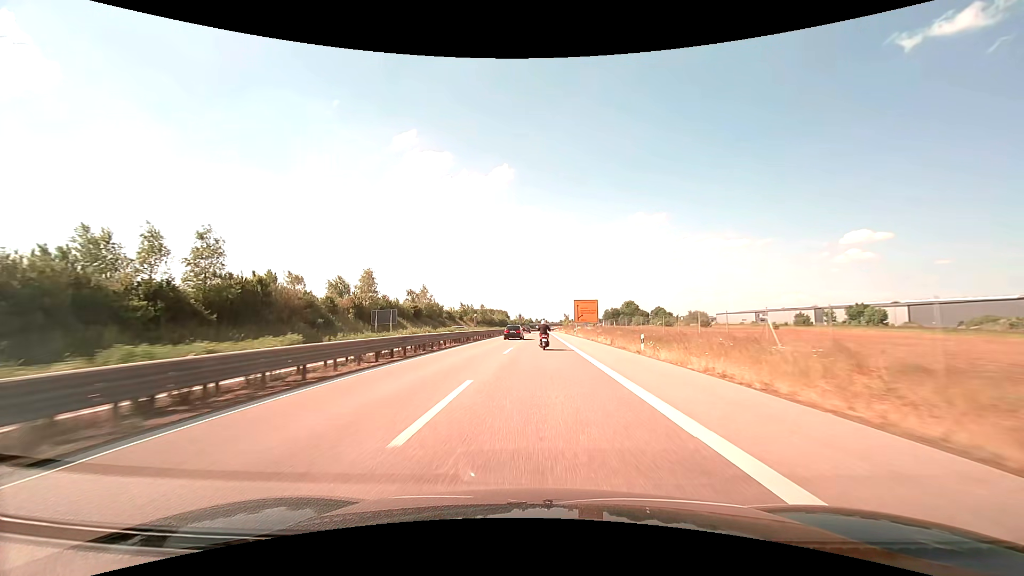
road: trunk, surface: asphalt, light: Day
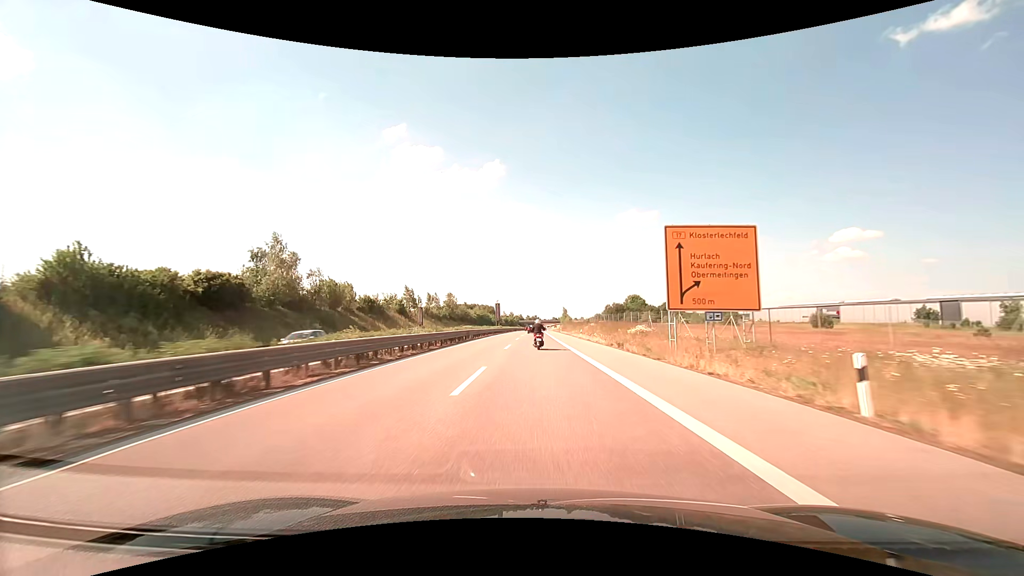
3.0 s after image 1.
(+0.1, +67.7) m; +1°
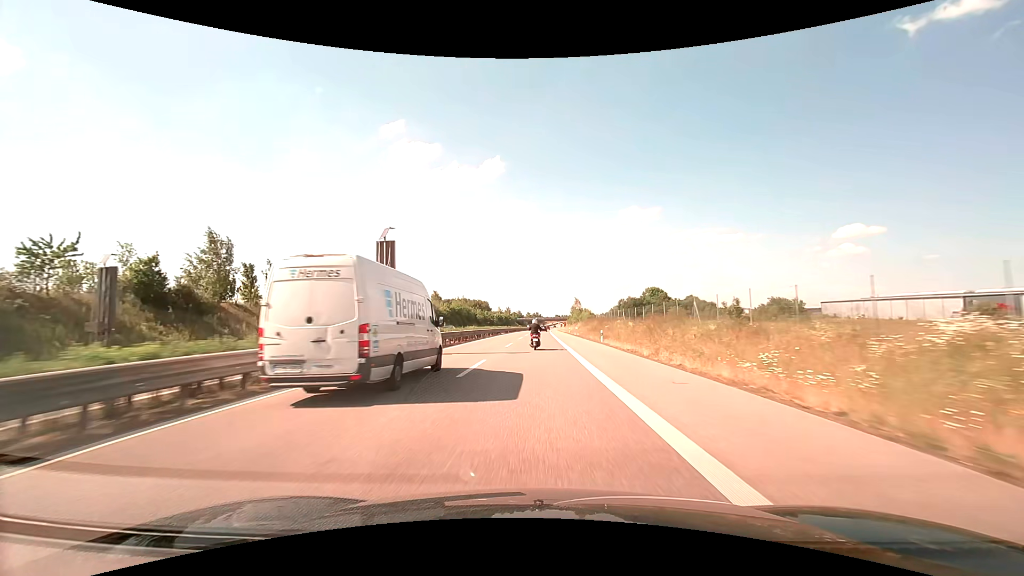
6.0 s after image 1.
(+0.2, +68.2) m; 0°
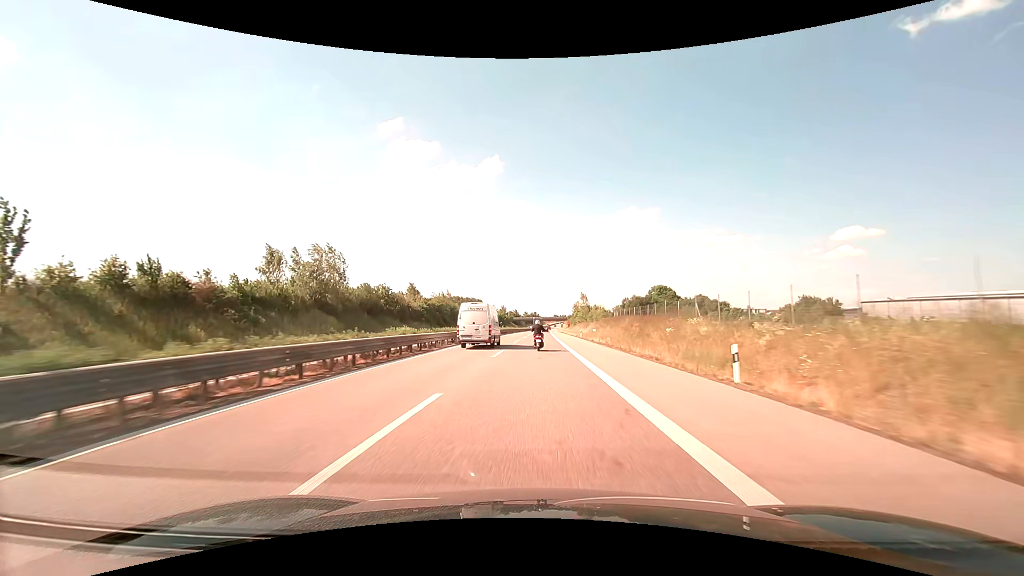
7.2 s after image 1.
(0.0, +27.5) m; 0°
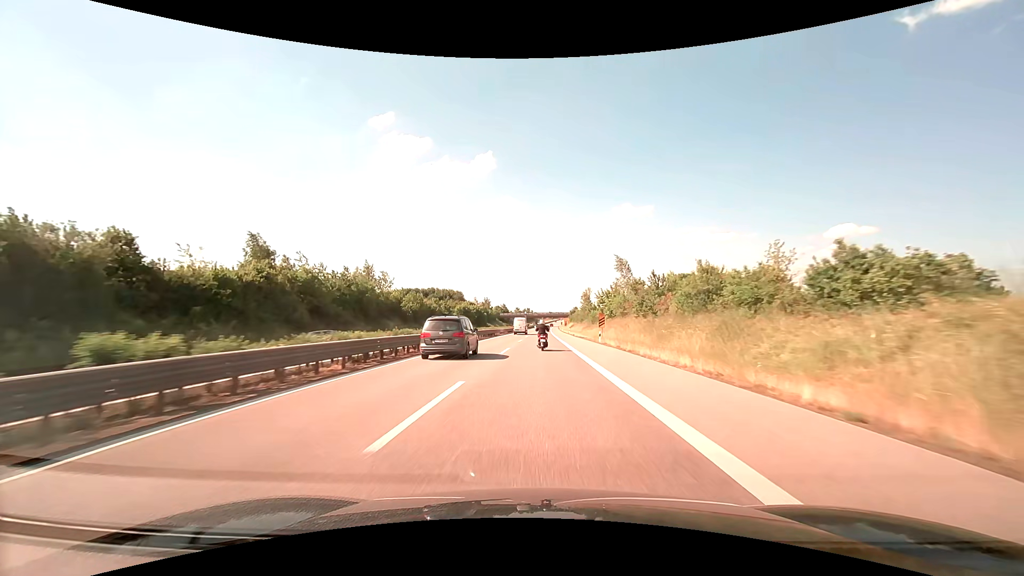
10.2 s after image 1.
(+0.4, +69.3) m; +1°
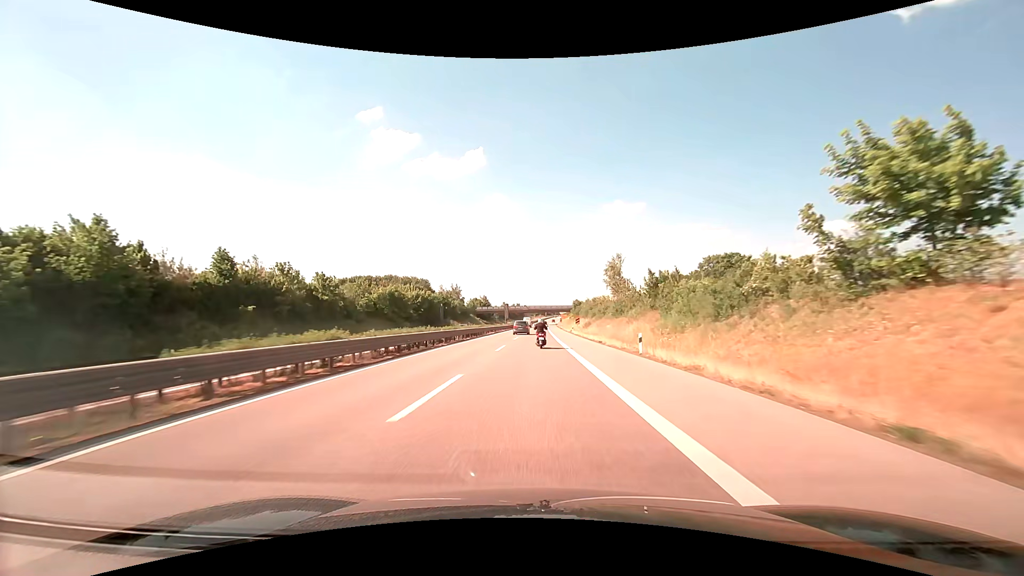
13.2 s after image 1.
(+0.7, +70.2) m; +1°
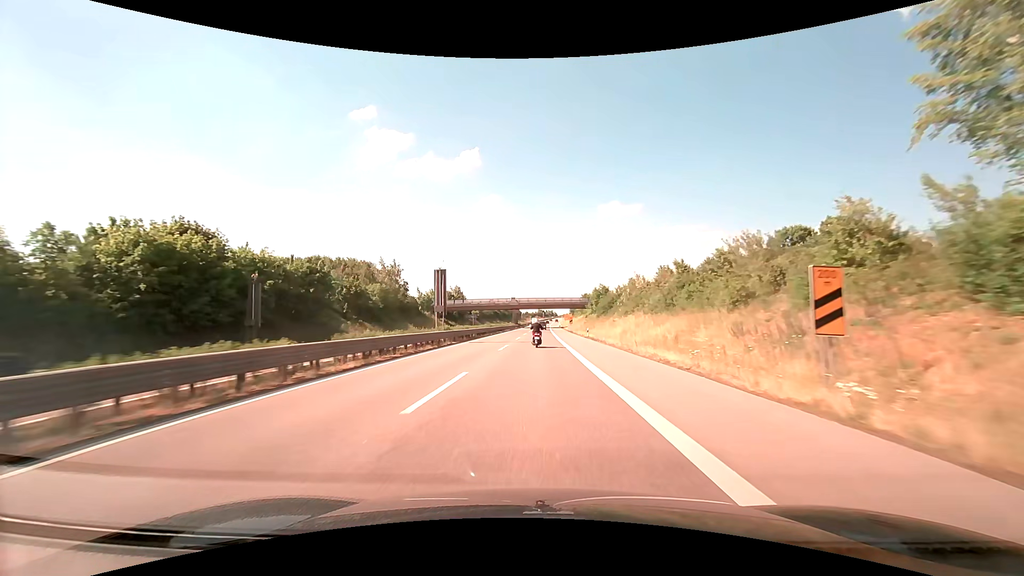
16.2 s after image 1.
(+0.4, +71.0) m; 0°
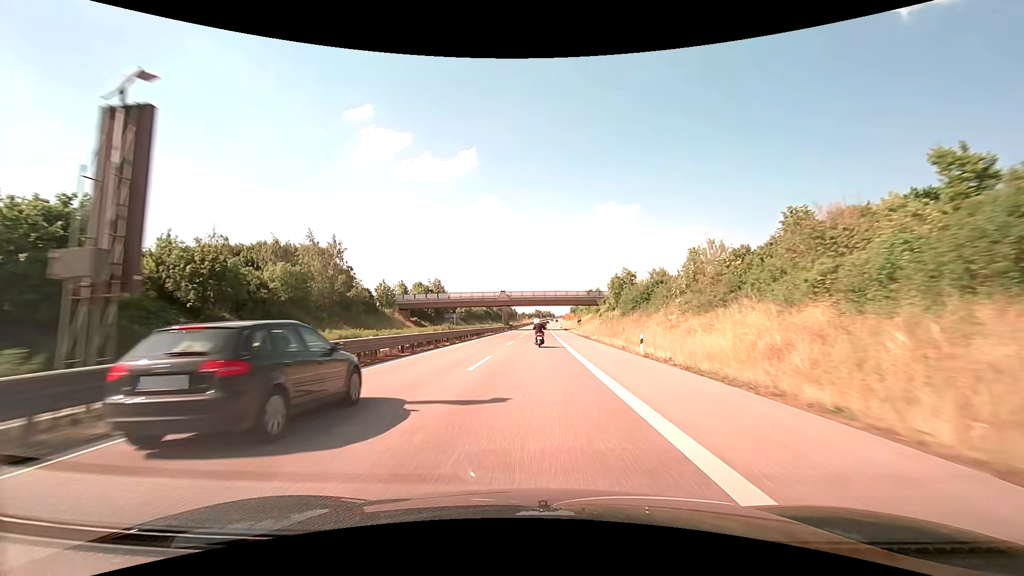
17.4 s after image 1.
(+0.1, +28.7) m; 0°
(0, +10) (0, +20) (0, +30) (0, +40) (0, +50) (0, +60) (0, +70) (0, +80) (+1, +90) (+1, +100) m
